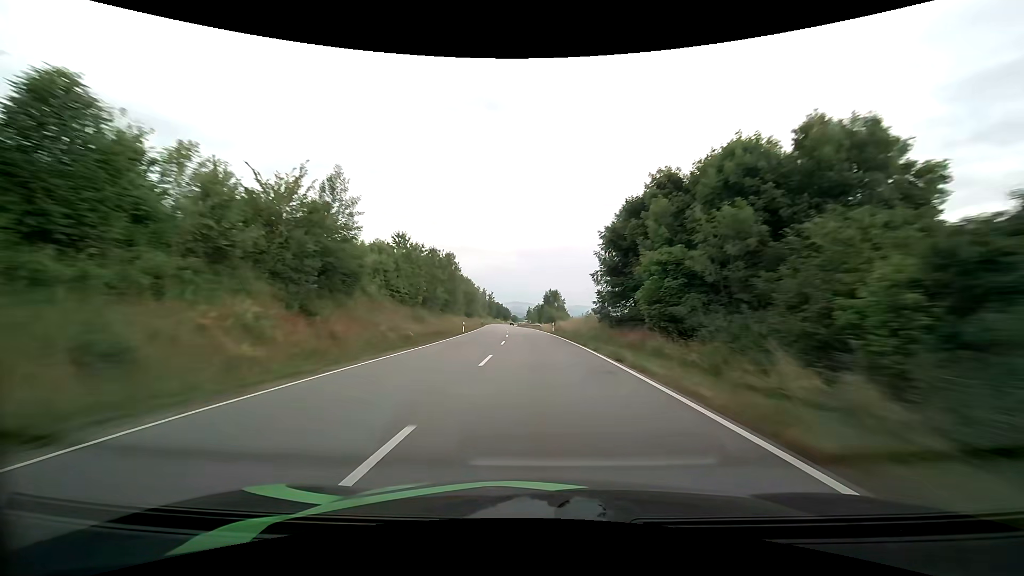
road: primary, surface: asphalt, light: Day
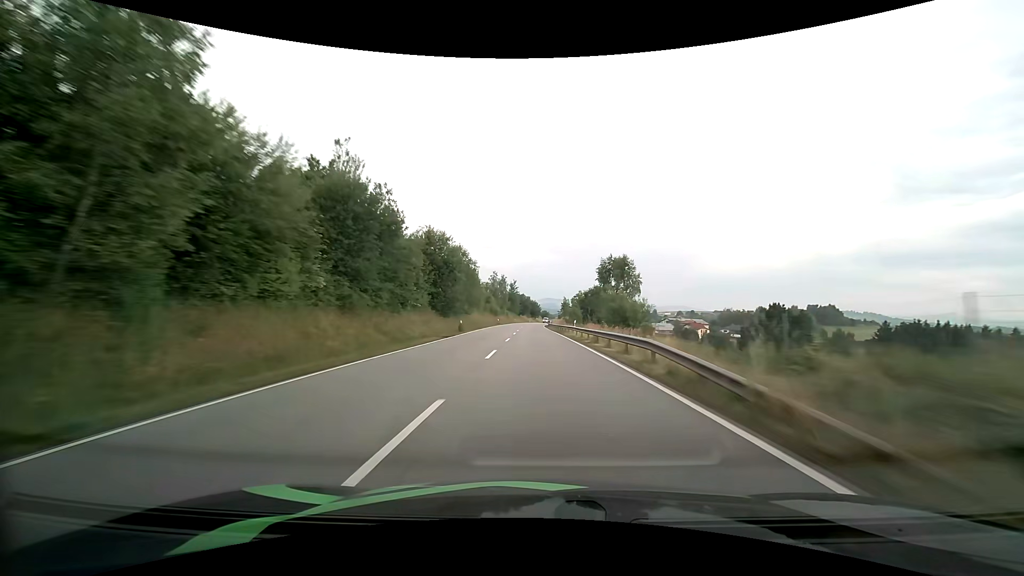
(-2.3, +58.4) m; -4°
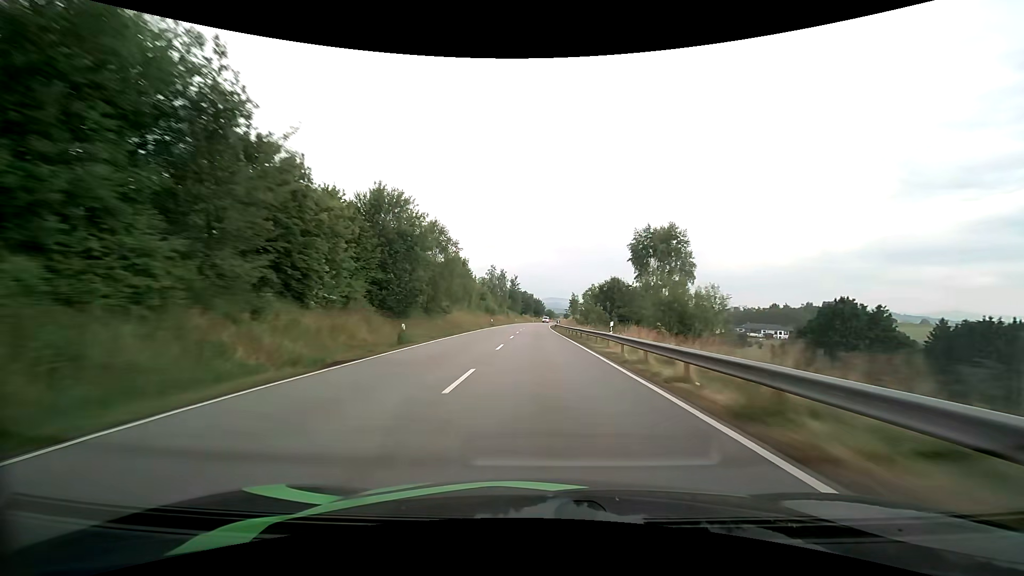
(-0.1, +19.2) m; -1°
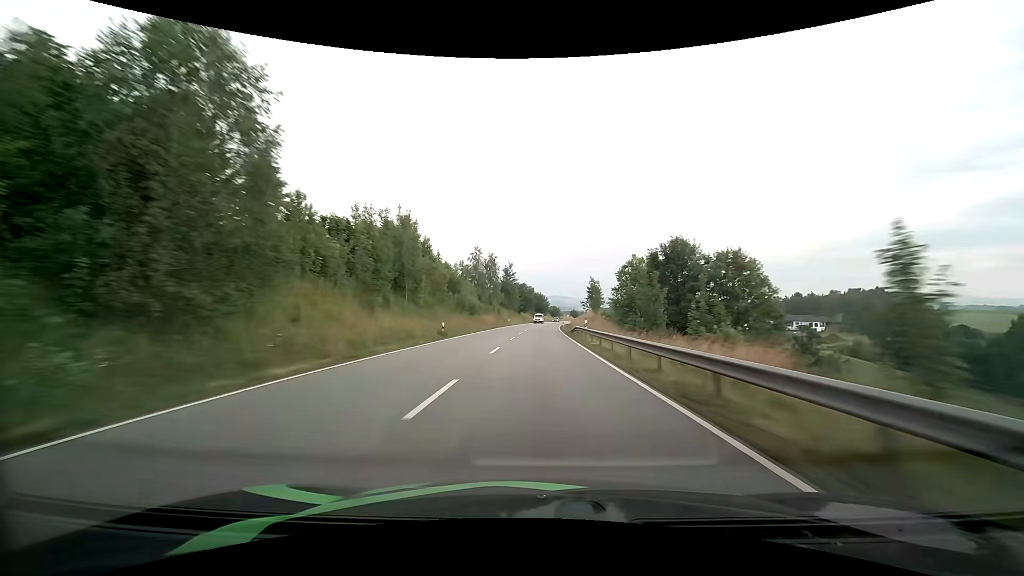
(-0.1, +38.2) m; 0°
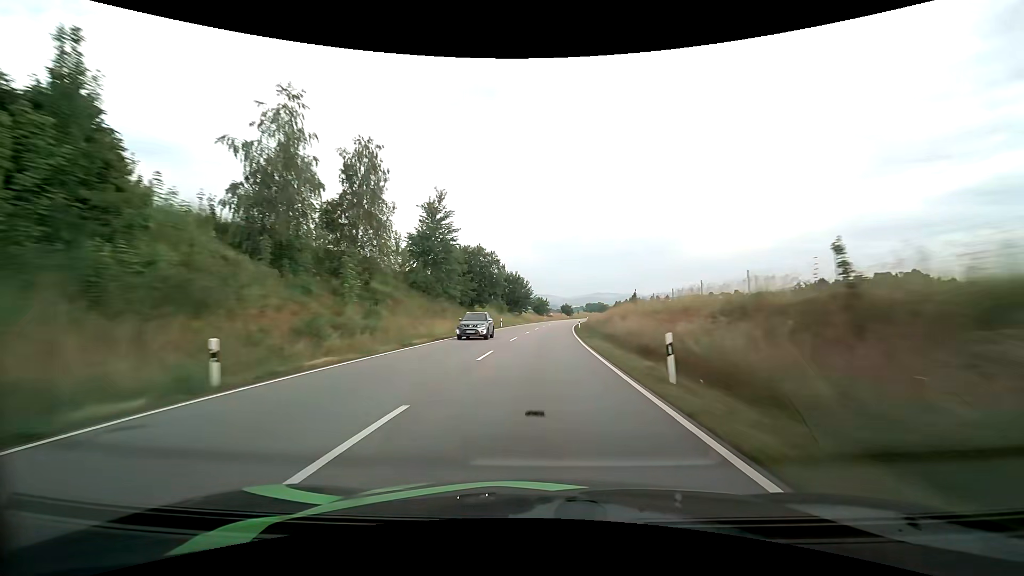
(+1.1, +75.2) m; +2°
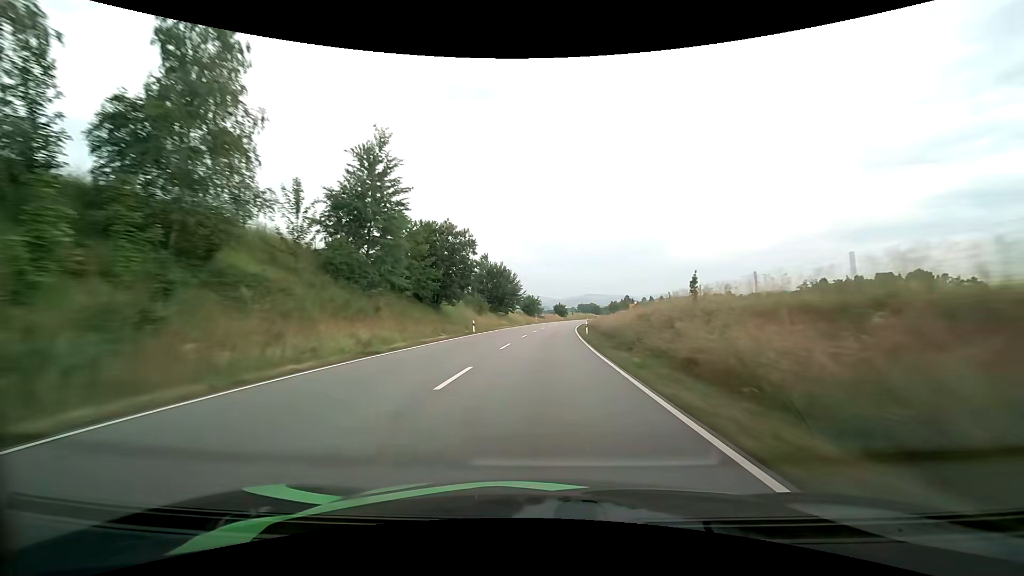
(+0.1, +18.5) m; +1°
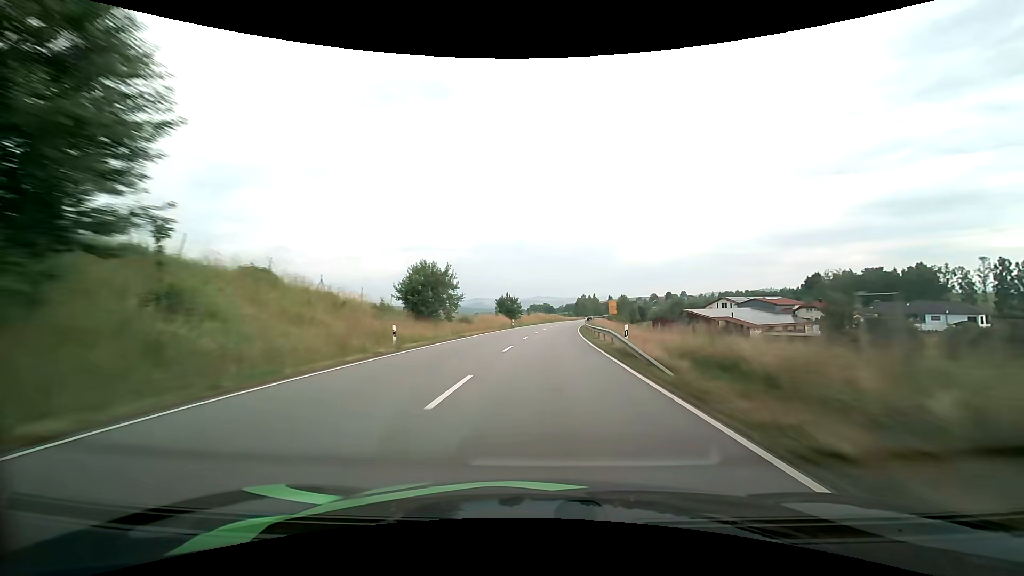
(+3.4, +73.4) m; +6°
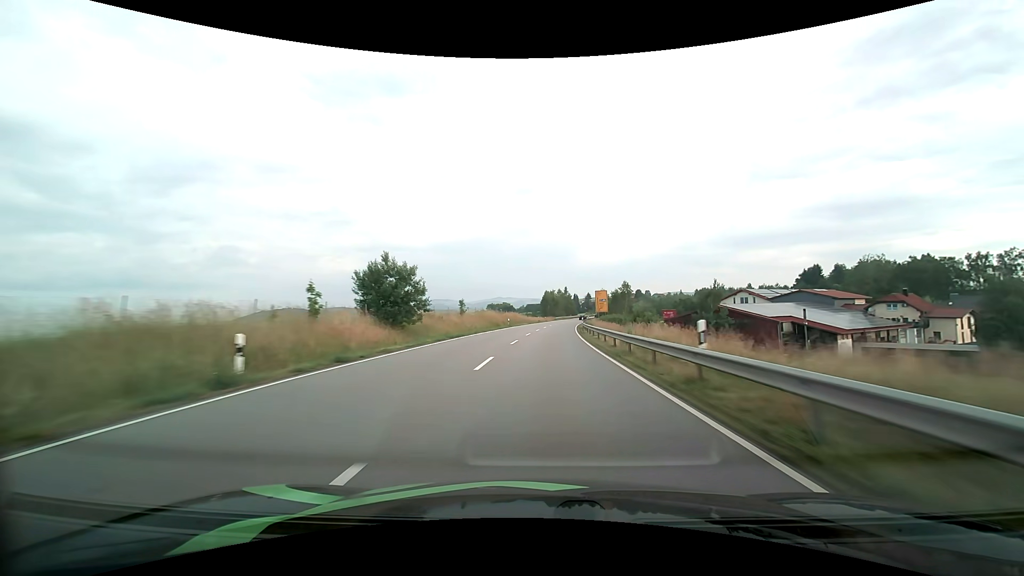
(+2.1, +54.6) m; +4°
(0, +10) (0, +20) (+1, +30) (+1, +40) (+2, +50) (+2, +60) (+3, +70) (+4, +80) (+5, +90) (+6, +100) m
